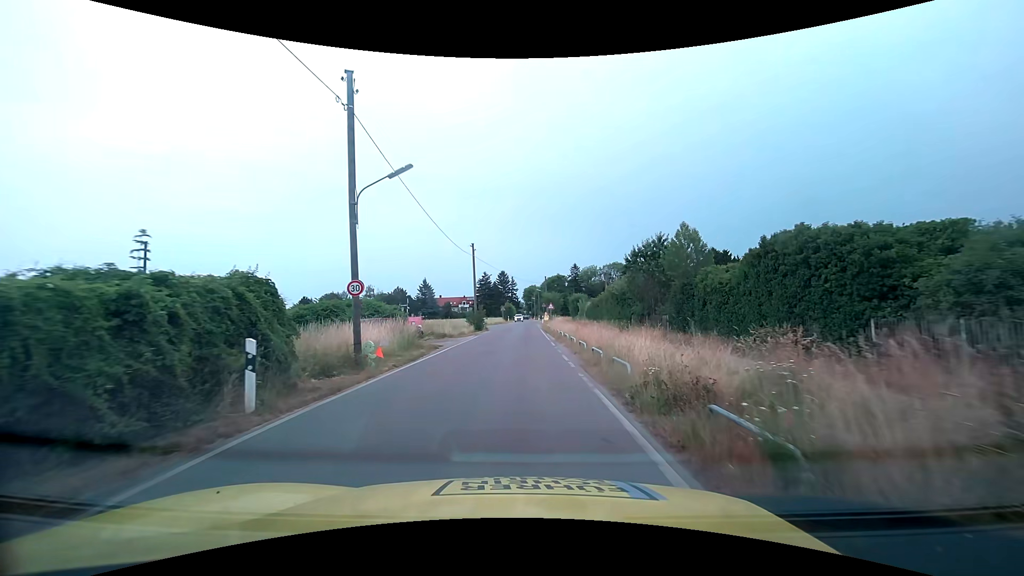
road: unclassified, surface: asphalt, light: Day
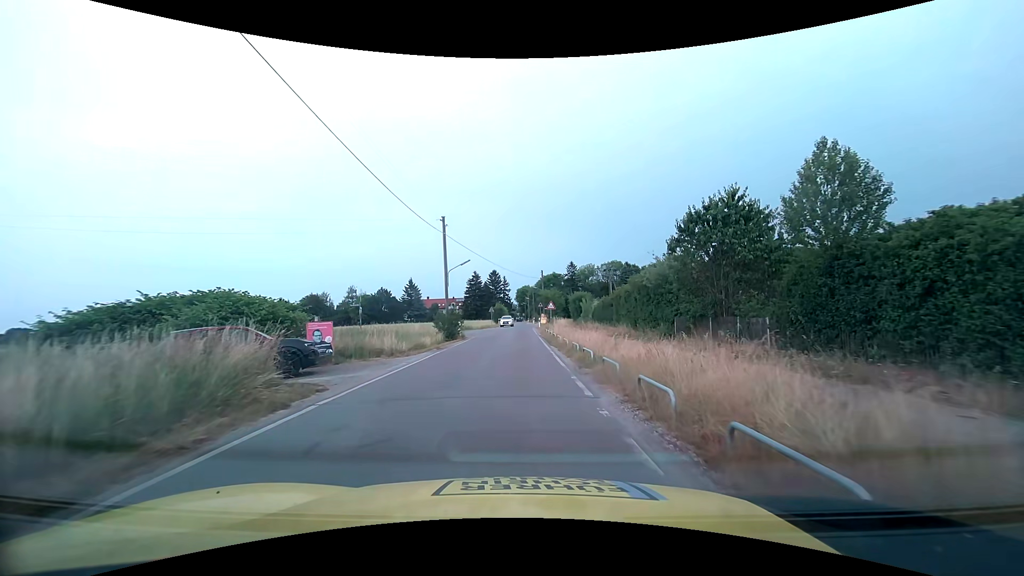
(+0.1, +13.7) m; +1°
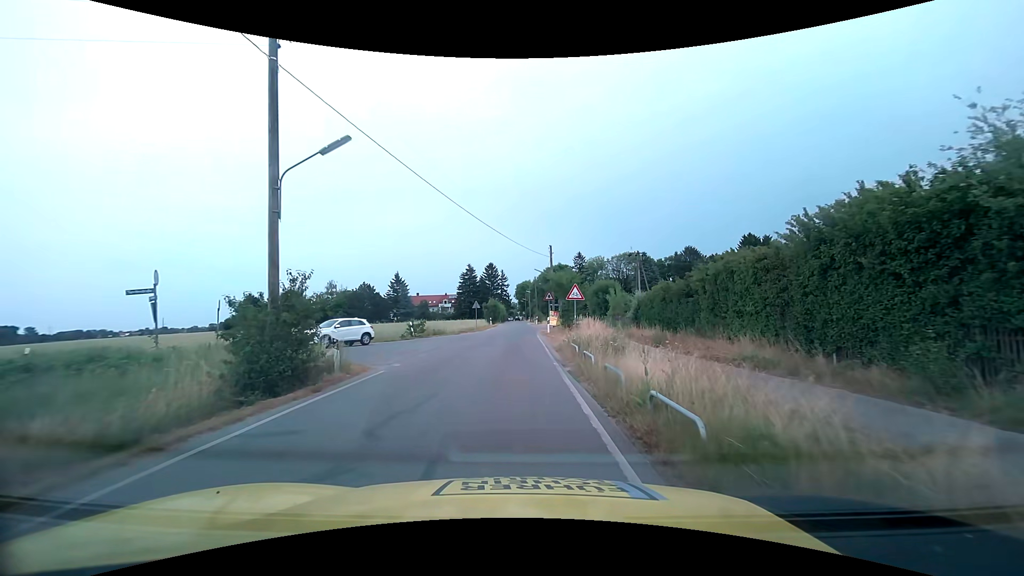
(+0.1, +22.7) m; 0°
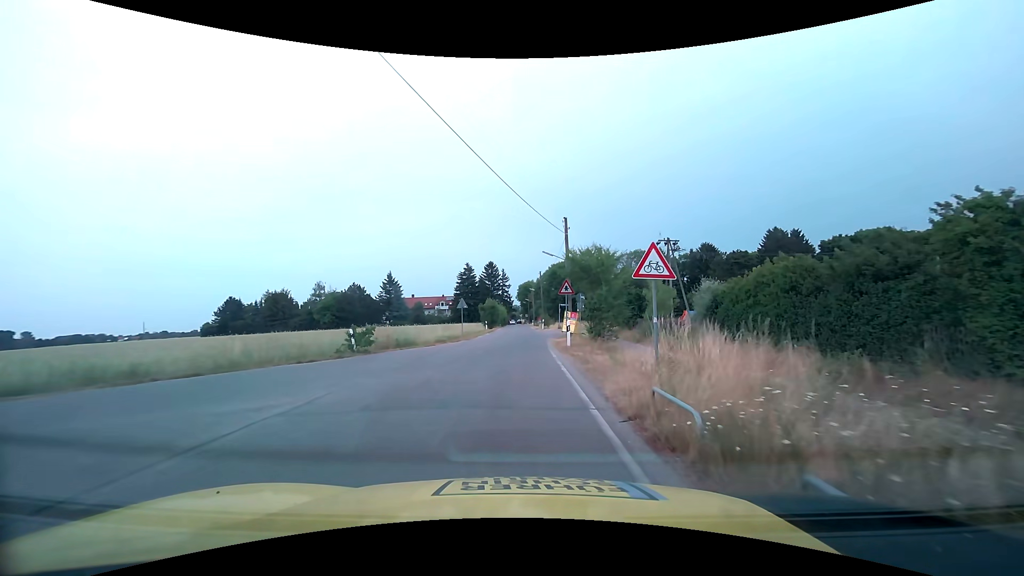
(0.0, +13.6) m; 0°
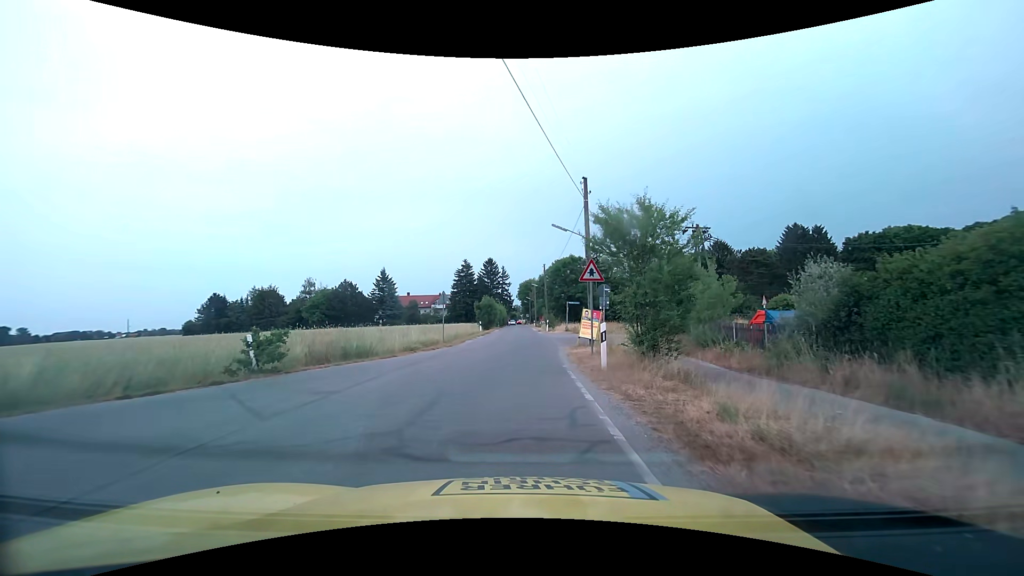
(0.0, +9.0) m; 0°
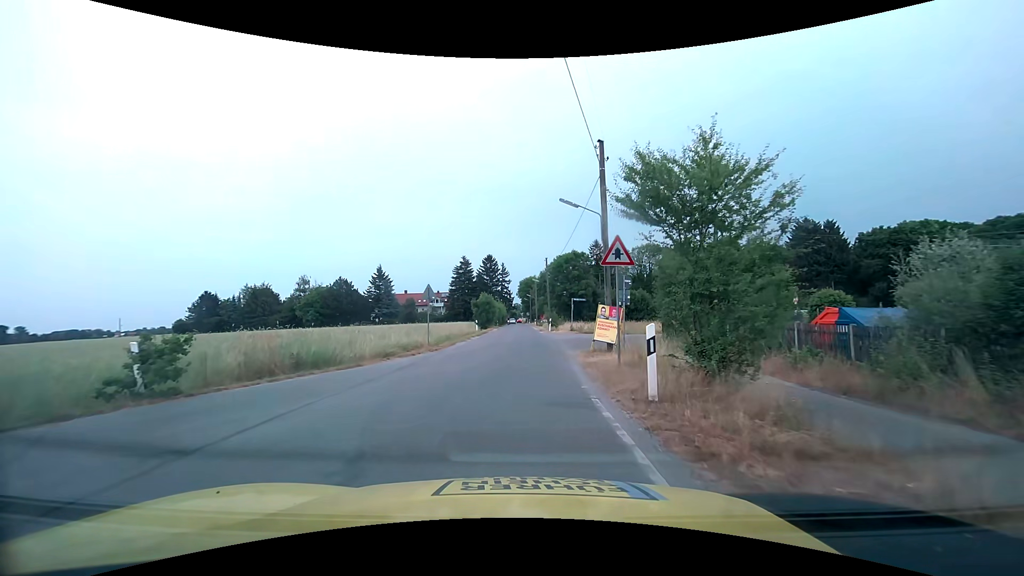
(0.0, +4.5) m; 0°
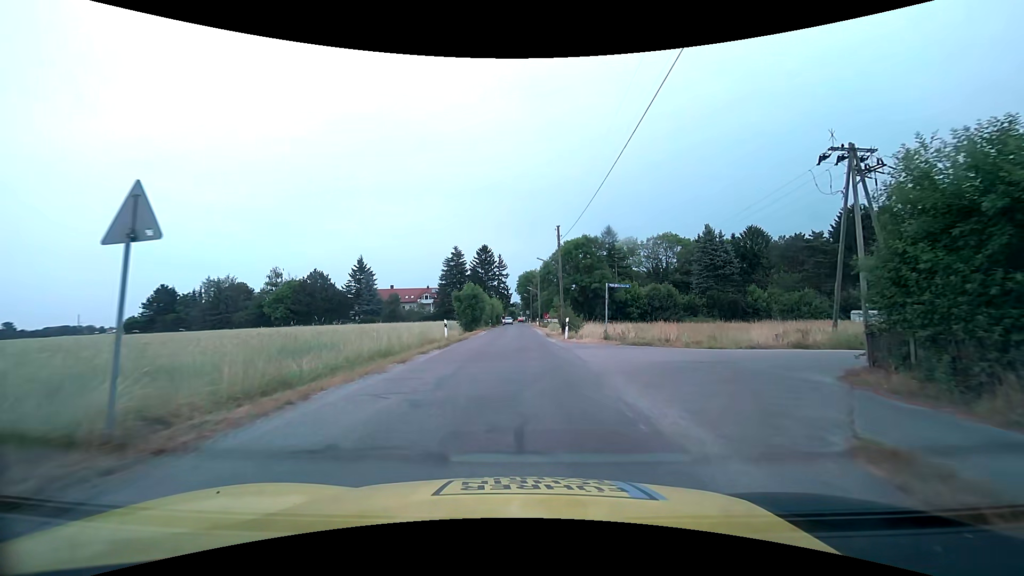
(-0.1, +17.9) m; 0°
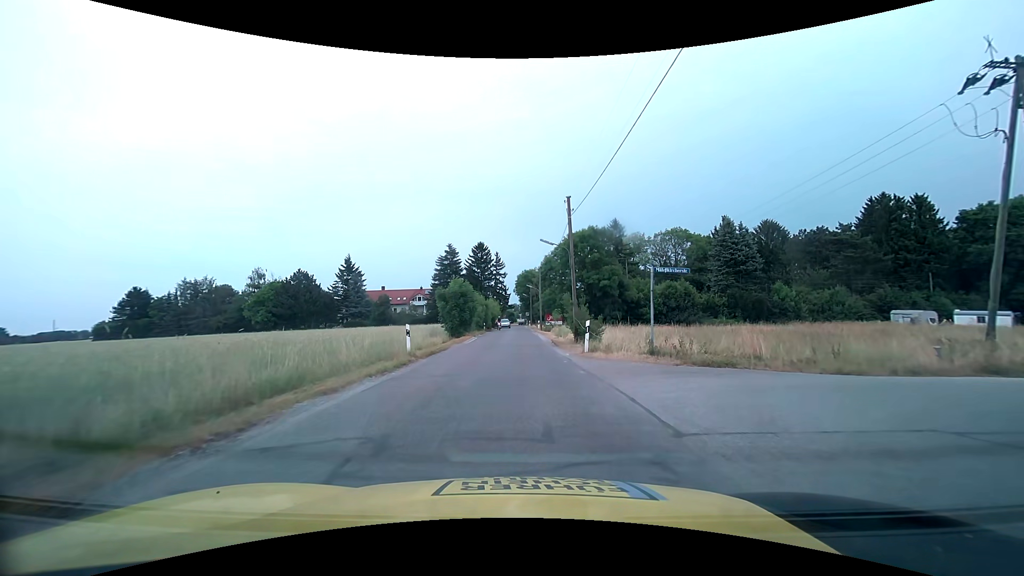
(0.0, +8.9) m; 0°
(0, +10) (0, +20) (0, +30) (0, +40) (0, +50) (0, +60) (0, +70) (-1, +80) (-1, +90) (-1, +100) m
